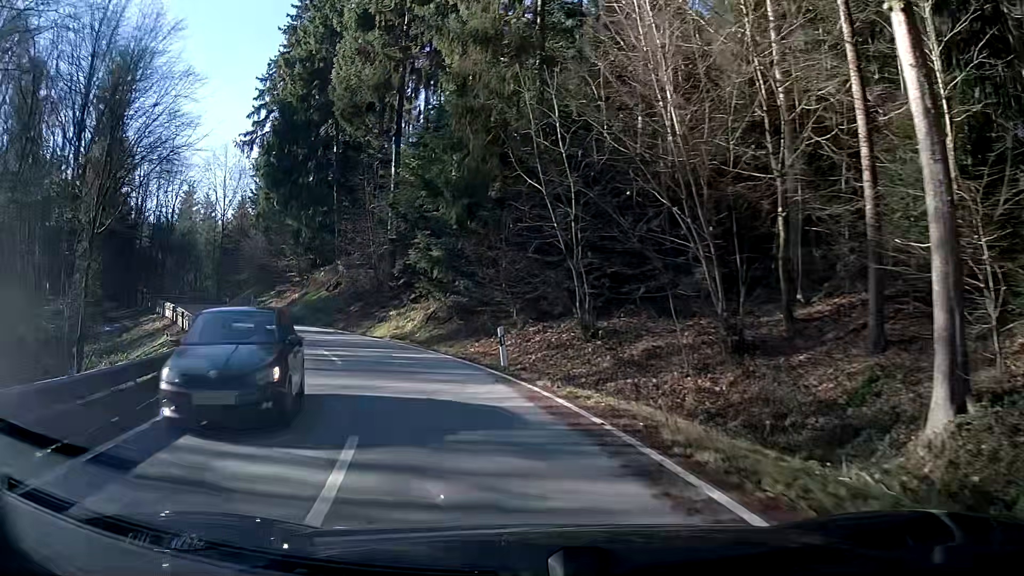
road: secondary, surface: asphalt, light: Day
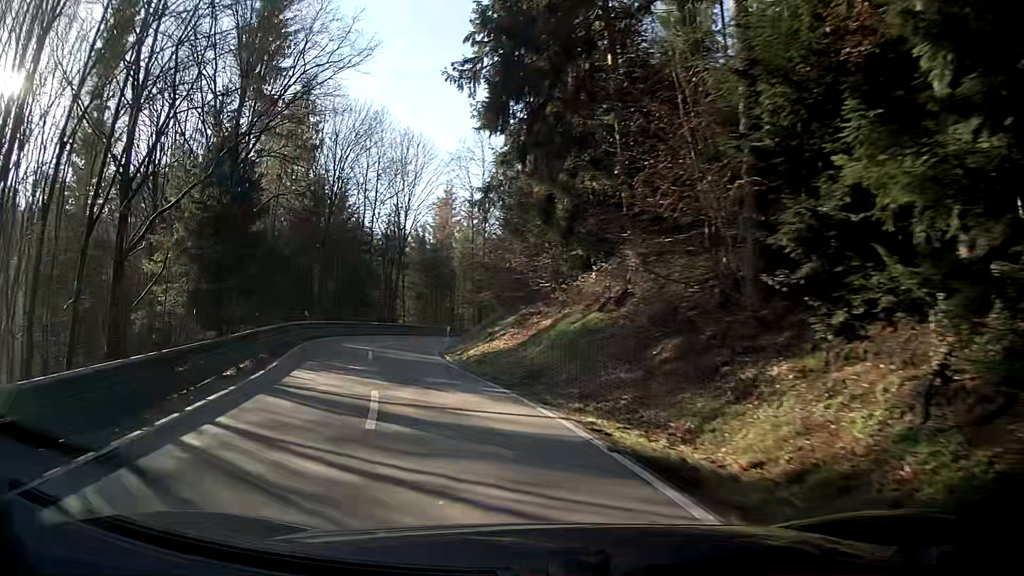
(-4.3, +19.3) m; -25°
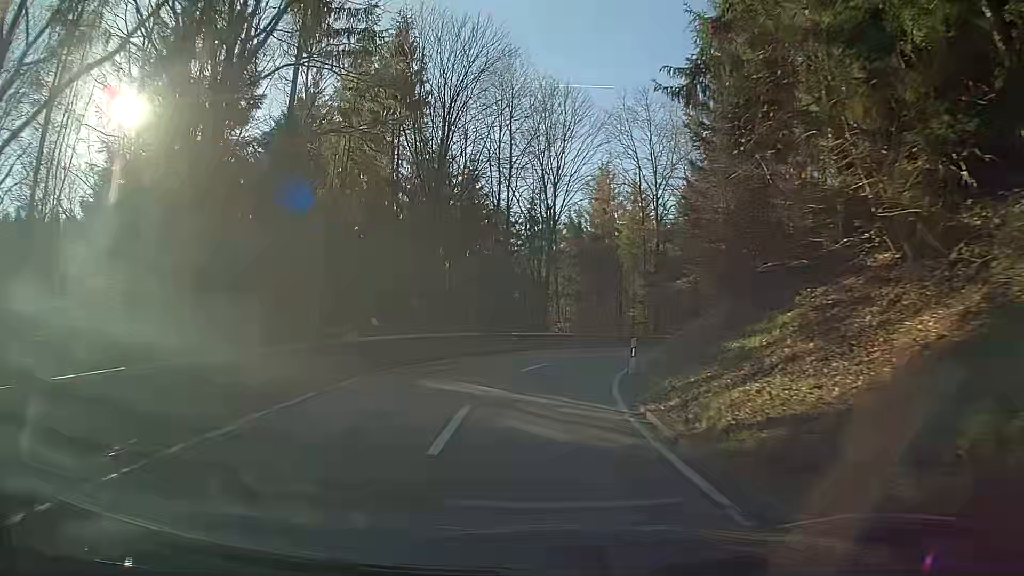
(-1.5, +13.7) m; -9°
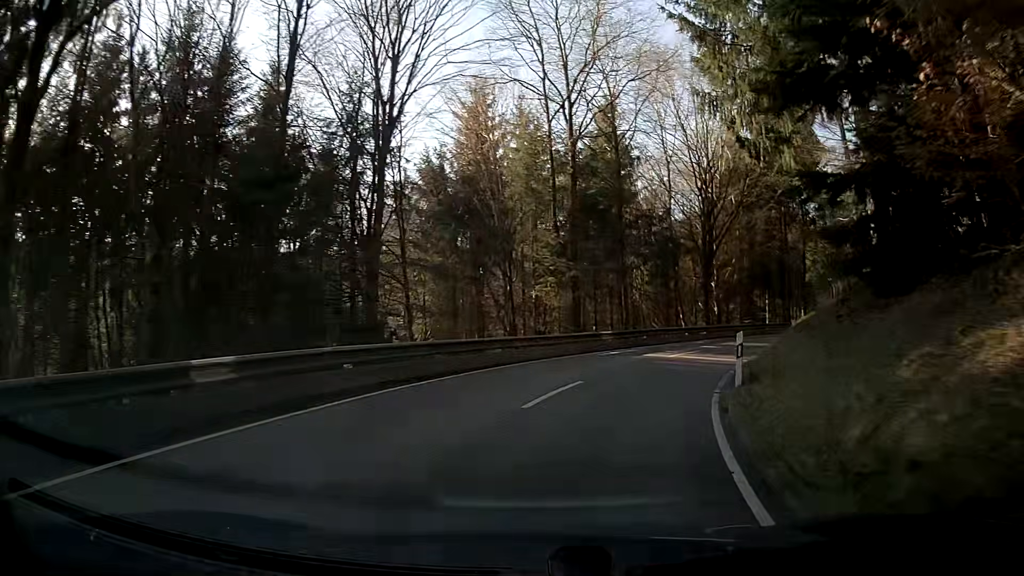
(+1.3, +20.7) m; +12°
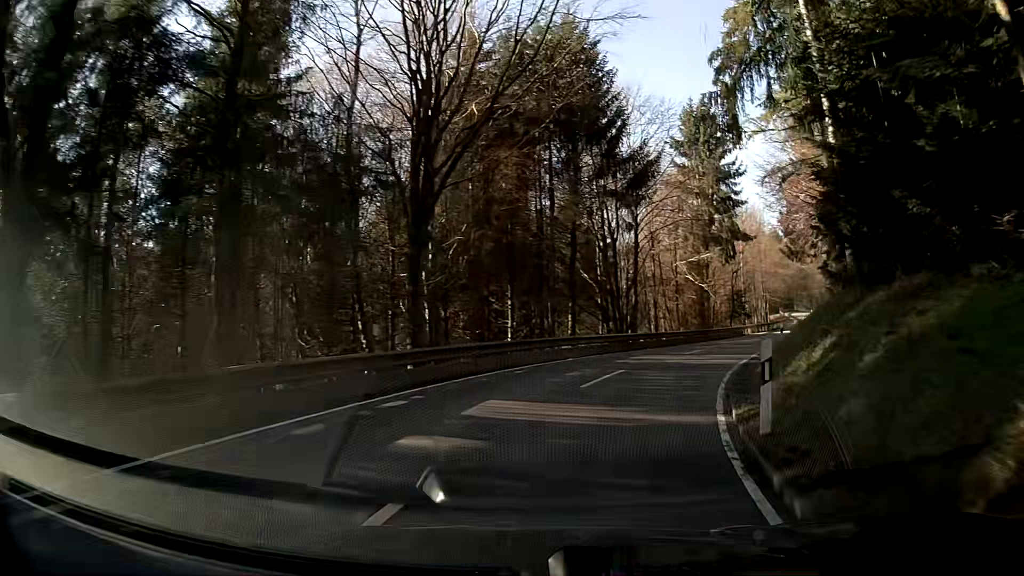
(+4.2, +20.1) m; +24°
